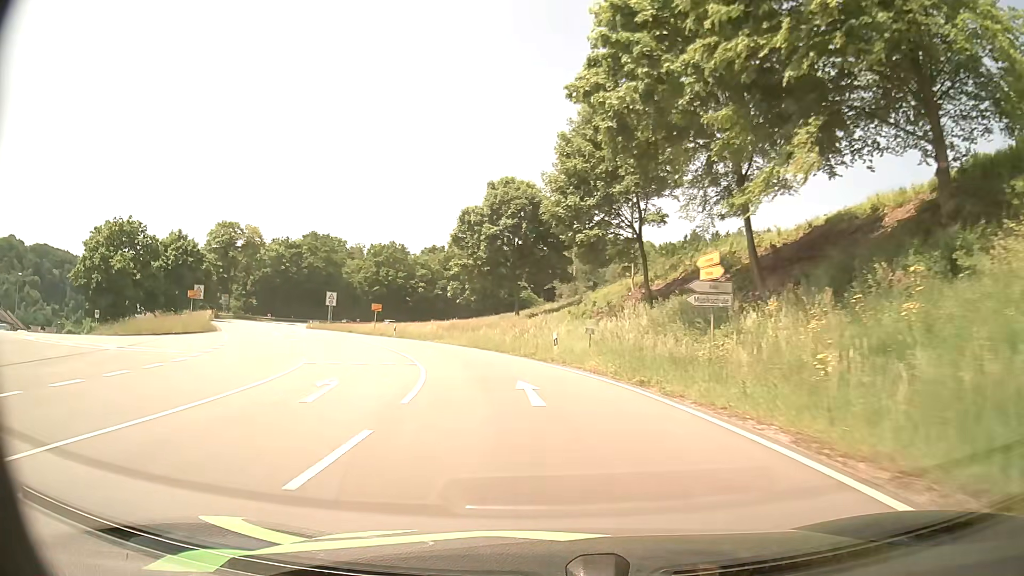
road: primary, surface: asphalt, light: Day
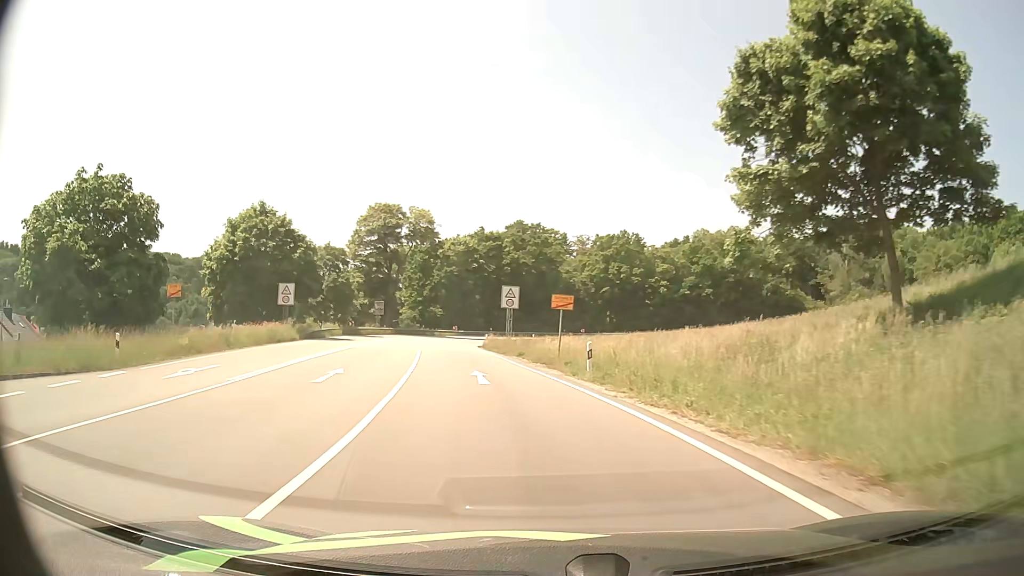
(-5.6, +33.0) m; -20°
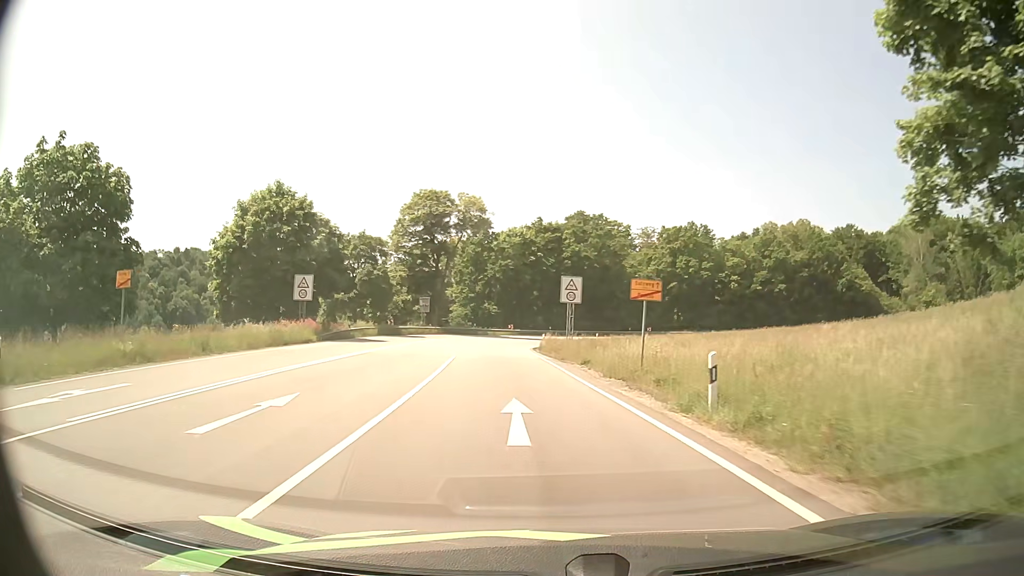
(-0.4, +8.4) m; -5°
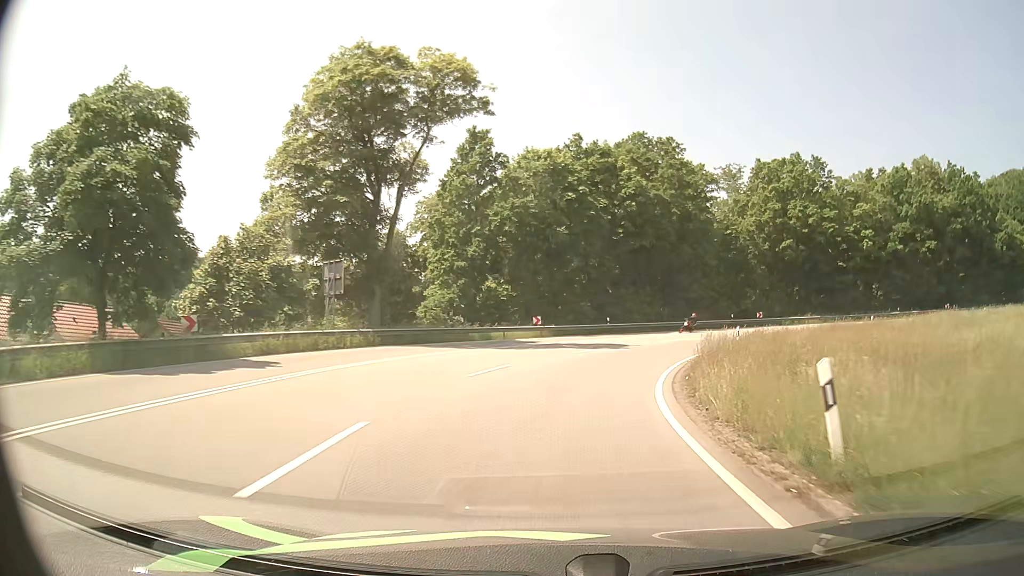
(-3.0, +42.1) m; -2°
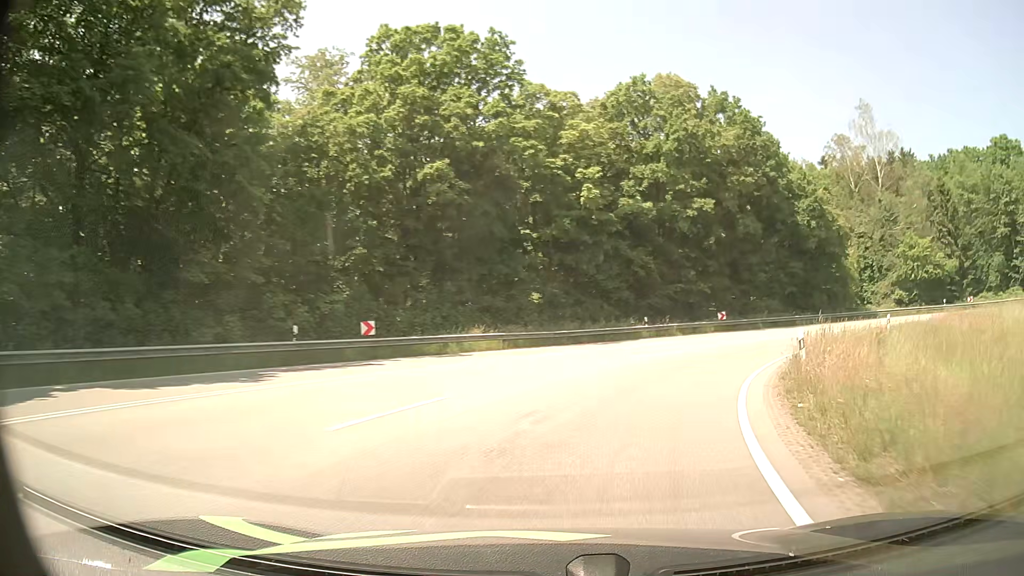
(+10.3, +39.7) m; +35°
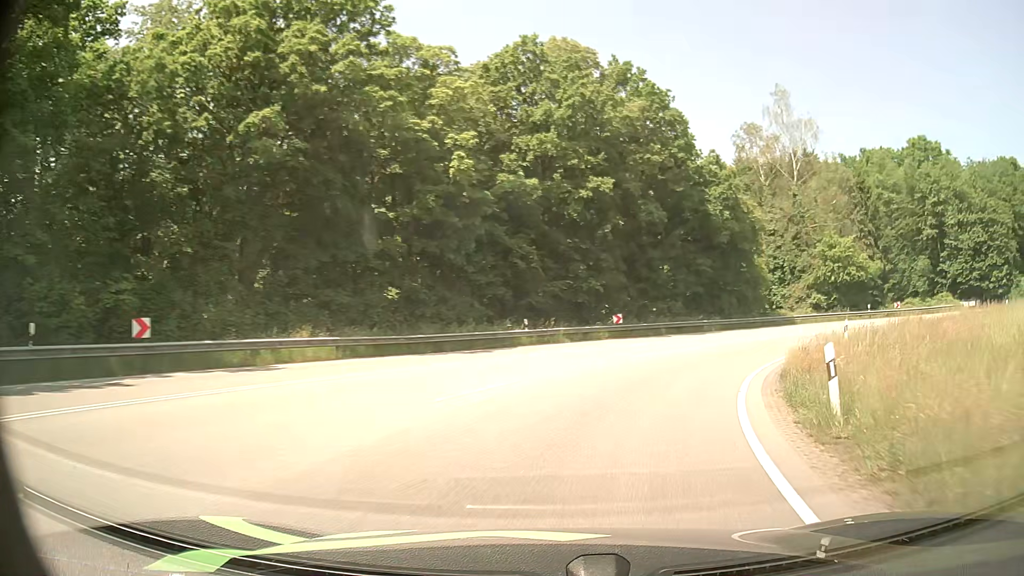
(+0.7, +8.0) m; +10°
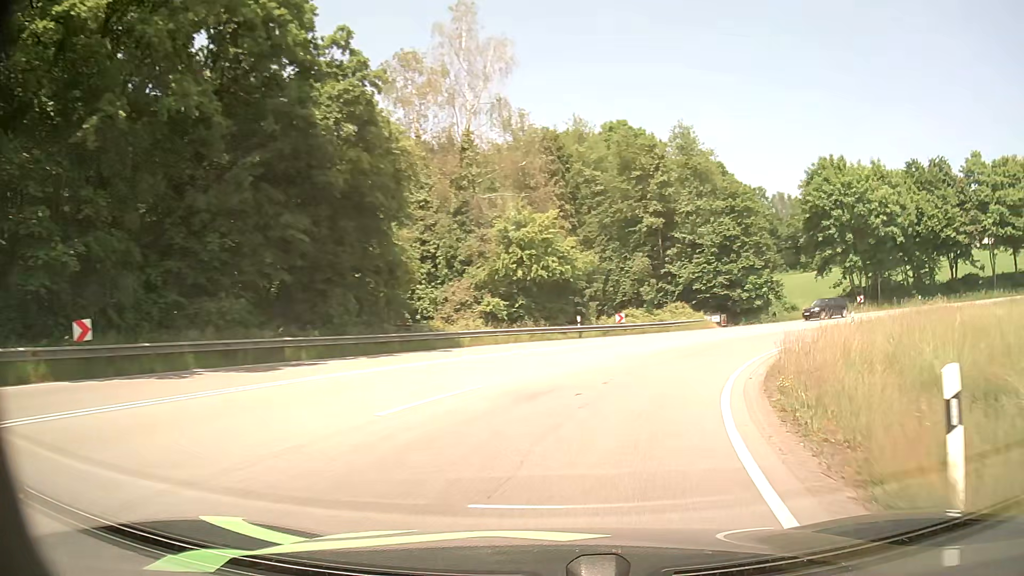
(+6.3, +22.1) m; +32°
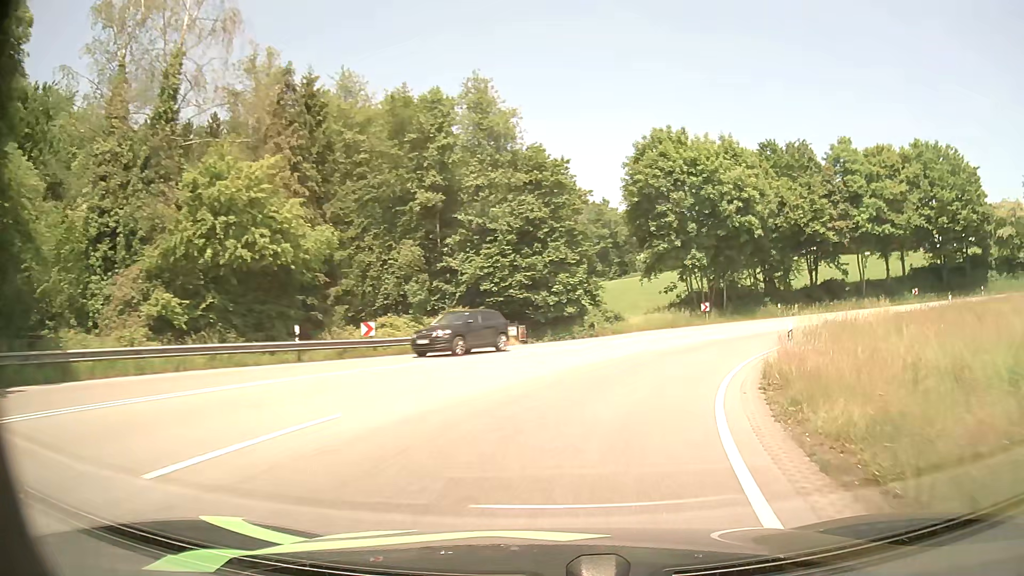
(+2.4, +14.7) m; +19°
(+1, +10) (+4, +19) (+9, +28) (+16, +35) (+25, +41) (+34, +44) (+44, +46) (+54, +46) (+64, +44) (+73, +42) m
